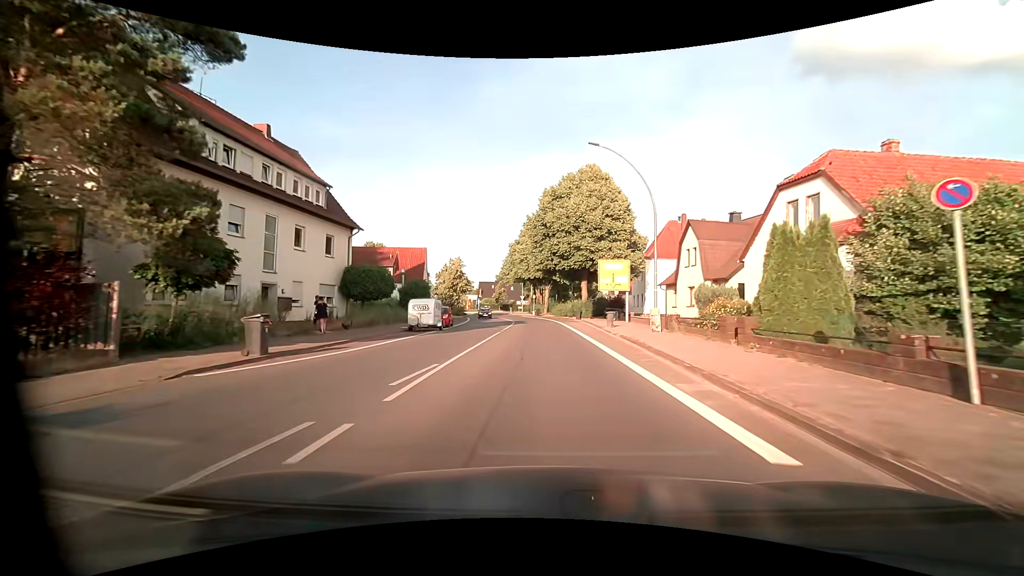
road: primary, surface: asphalt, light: Day
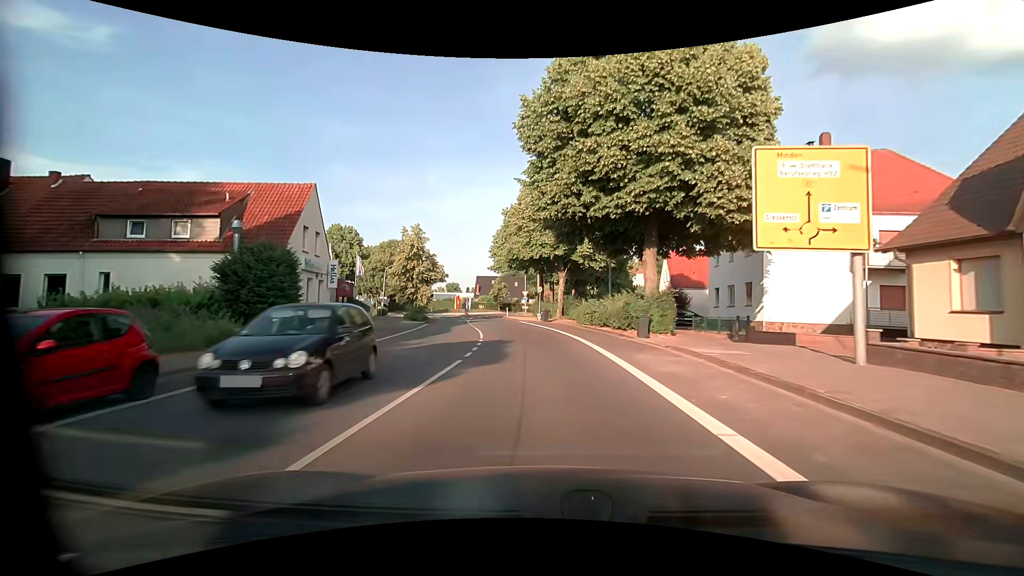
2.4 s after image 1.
(-0.4, +29.2) m; -1°
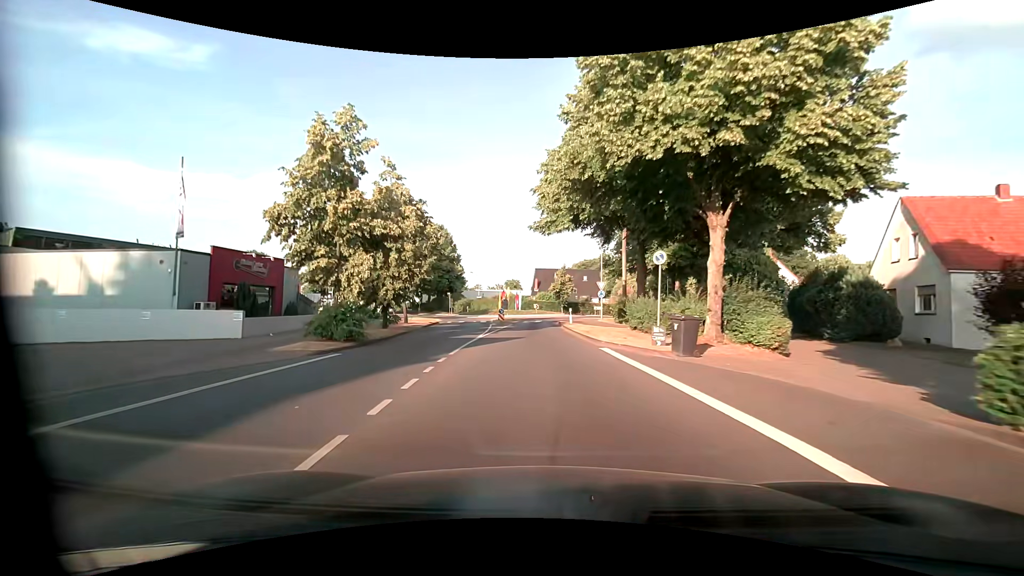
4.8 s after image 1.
(-1.6, +28.0) m; -8°
(0, +10) (0, +20) (-1, +30) (-1, +40) (0, +50) (+3, +59) (+8, +68) (+12, +77) (+18, +85) (+22, +94) m
